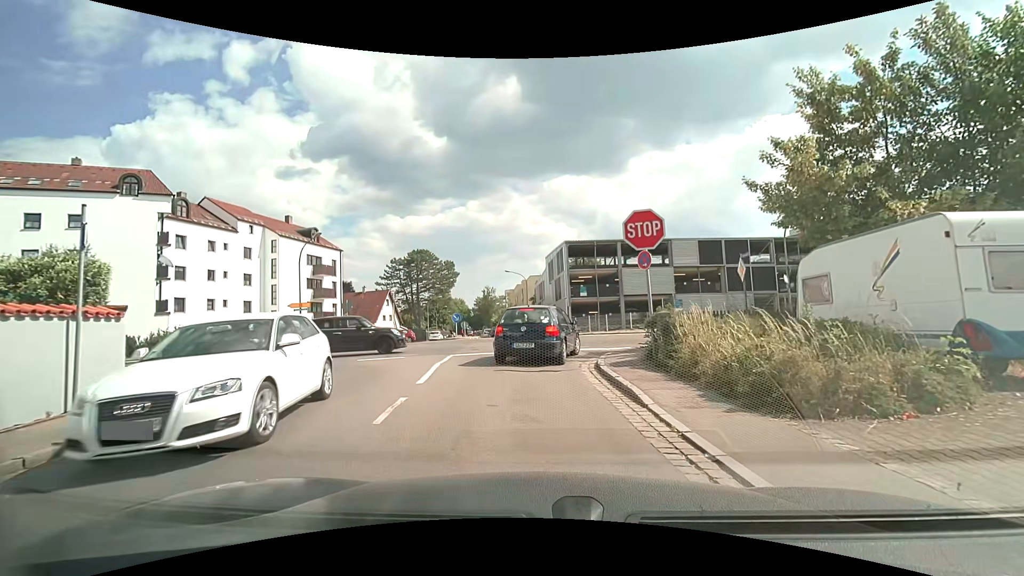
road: residential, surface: asphalt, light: Day
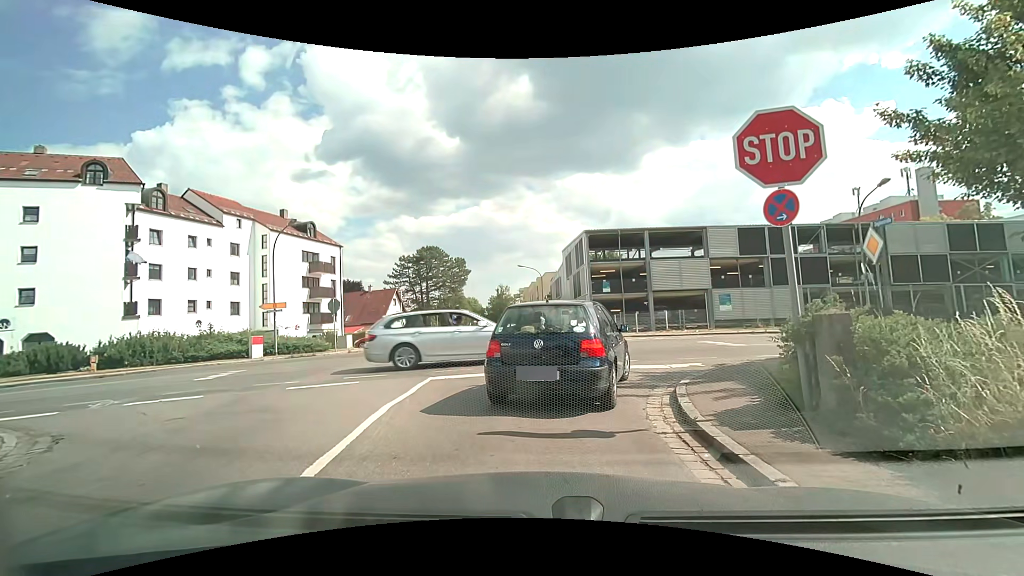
(-0.1, +5.2) m; -3°
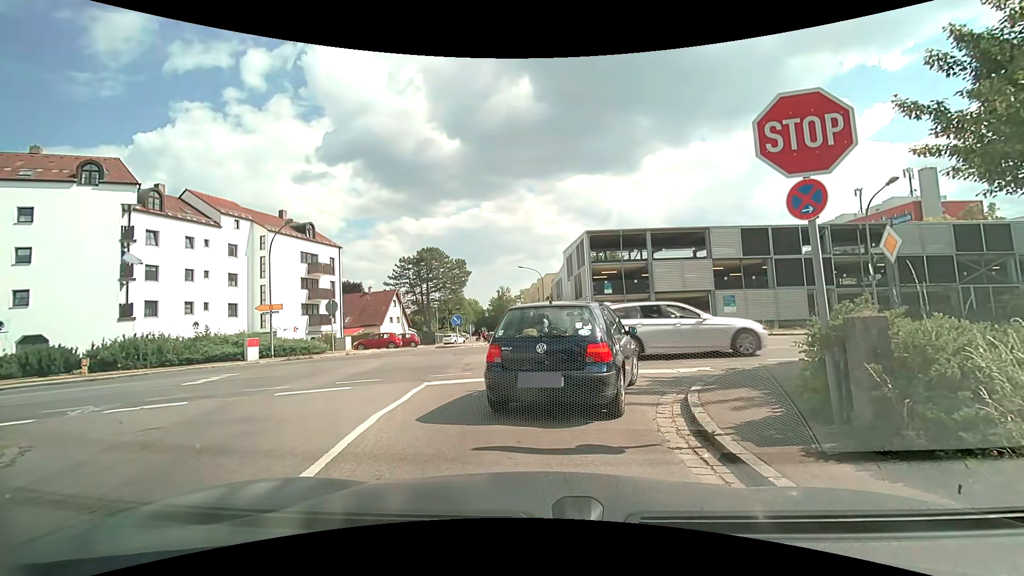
(0.0, +0.5) m; 0°
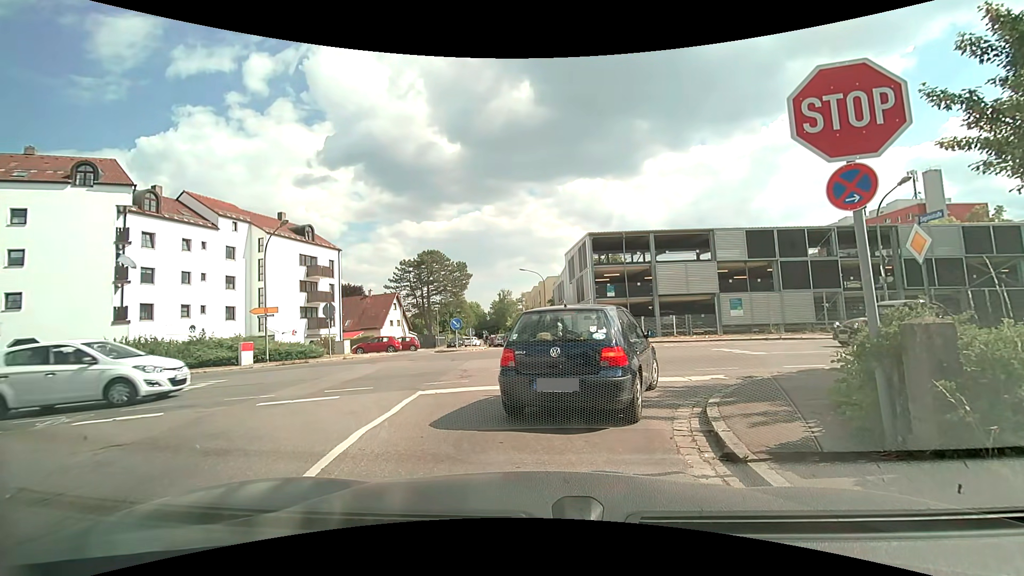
(0.0, +0.7) m; 0°
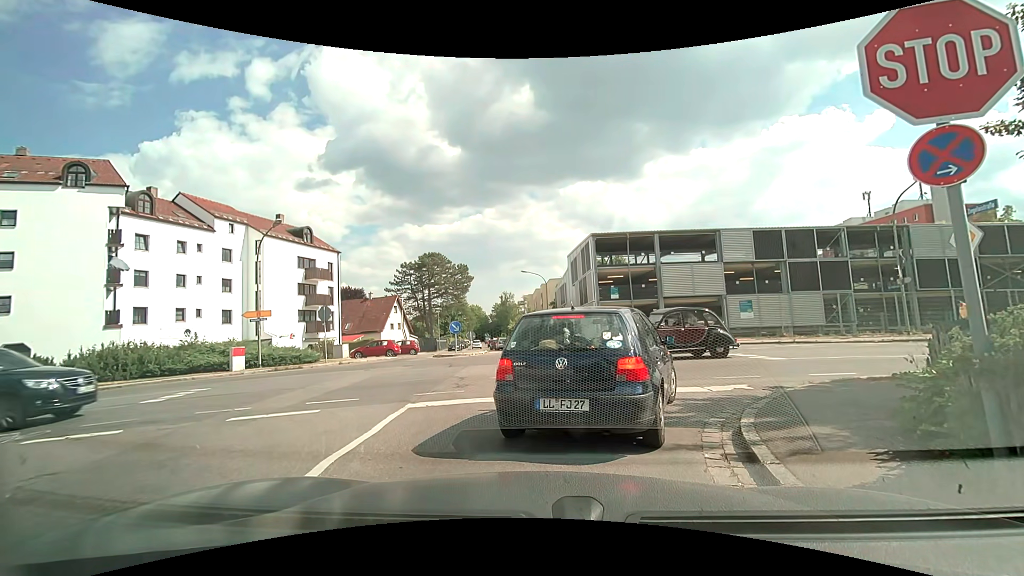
(0.0, +0.9) m; 0°
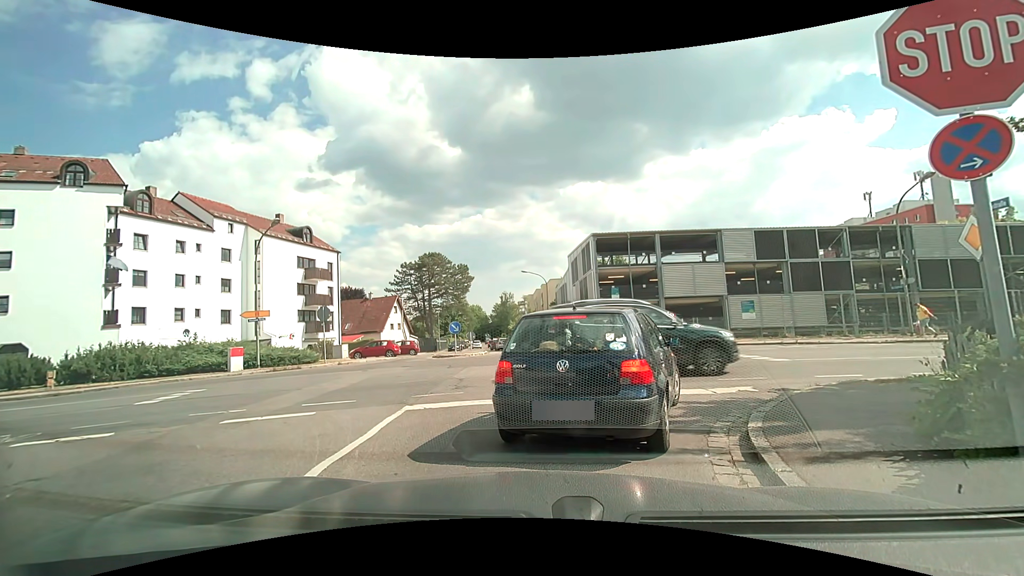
(0.0, +0.2) m; 0°
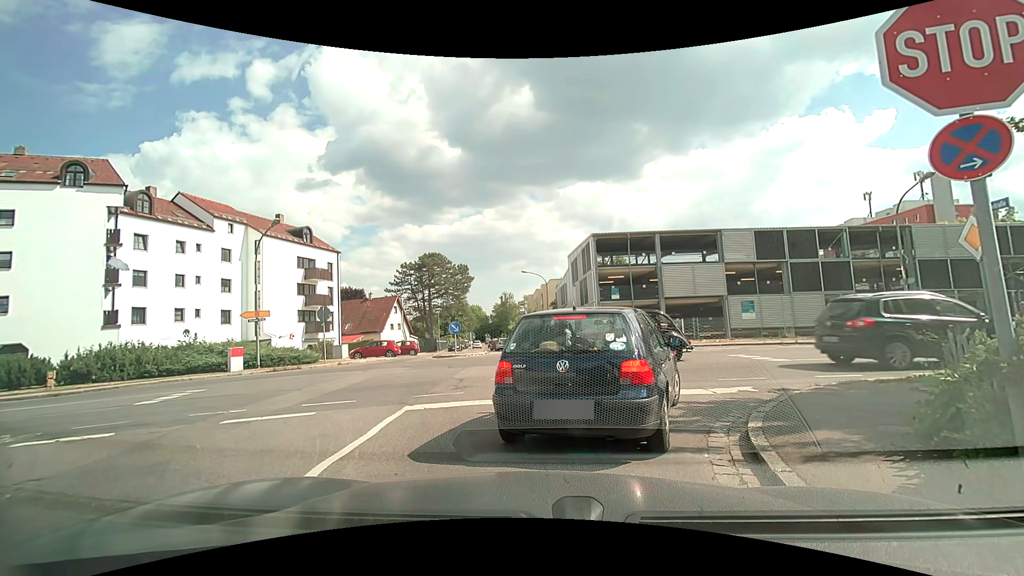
(0.0, 0.0) m; 0°
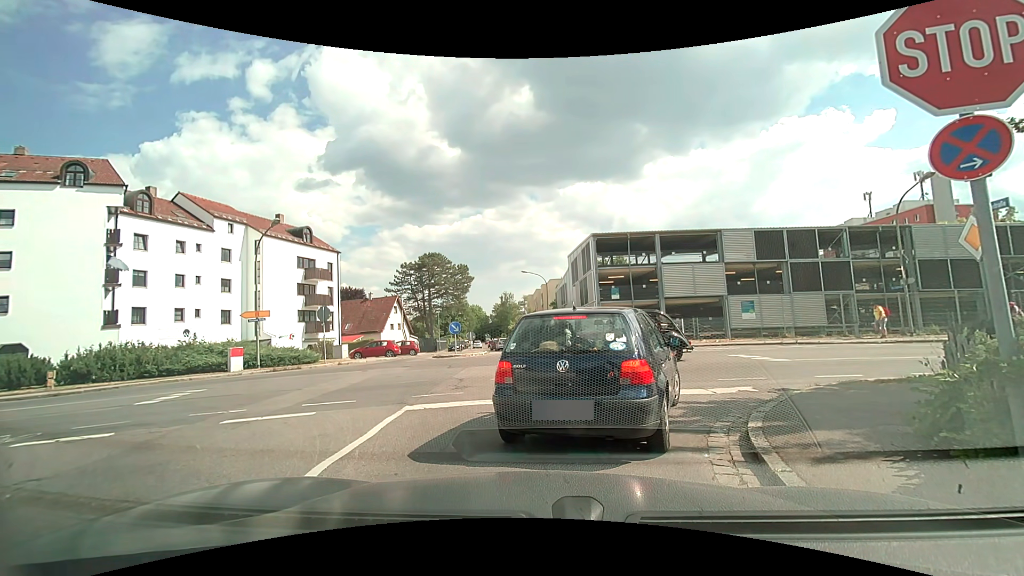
(0.0, 0.0) m; 0°
